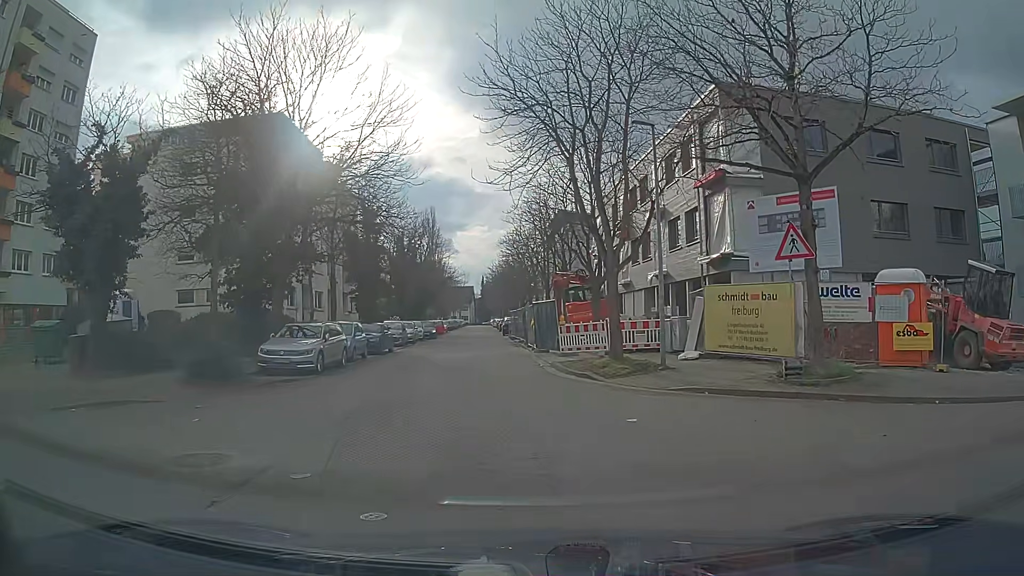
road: residential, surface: asphalt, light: Day
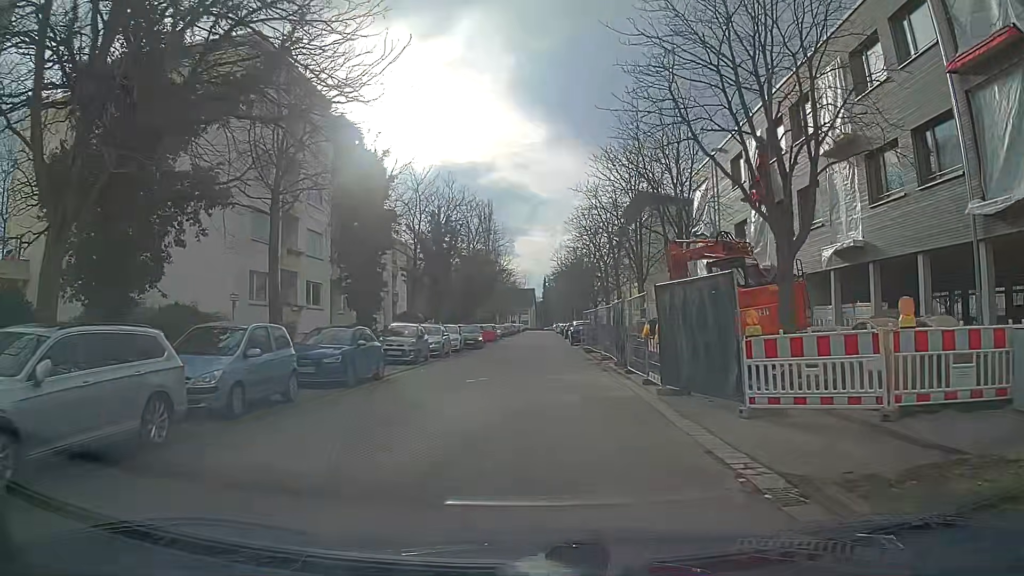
(-0.8, +15.1) m; -4°
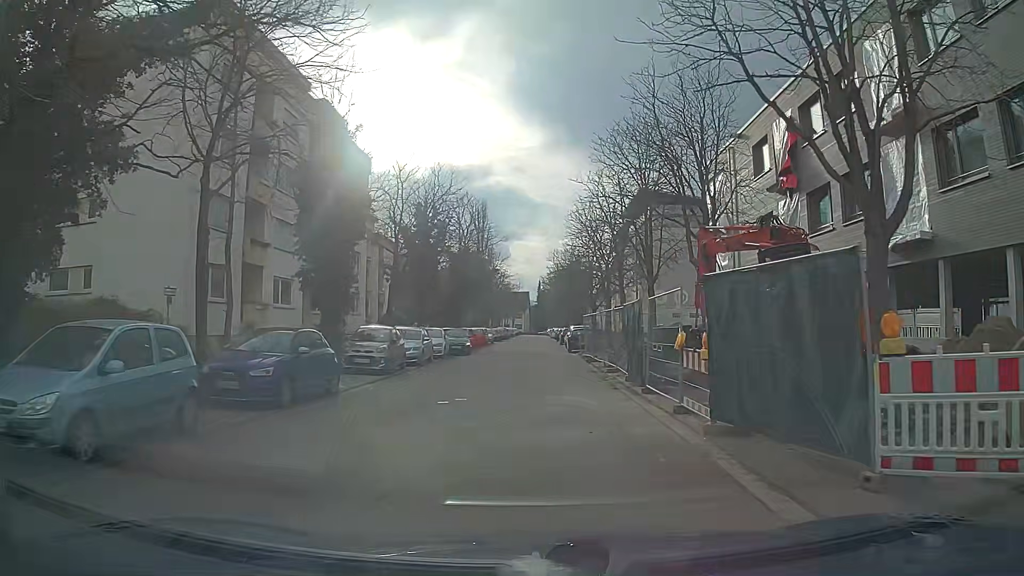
(0.0, +3.9) m; +1°
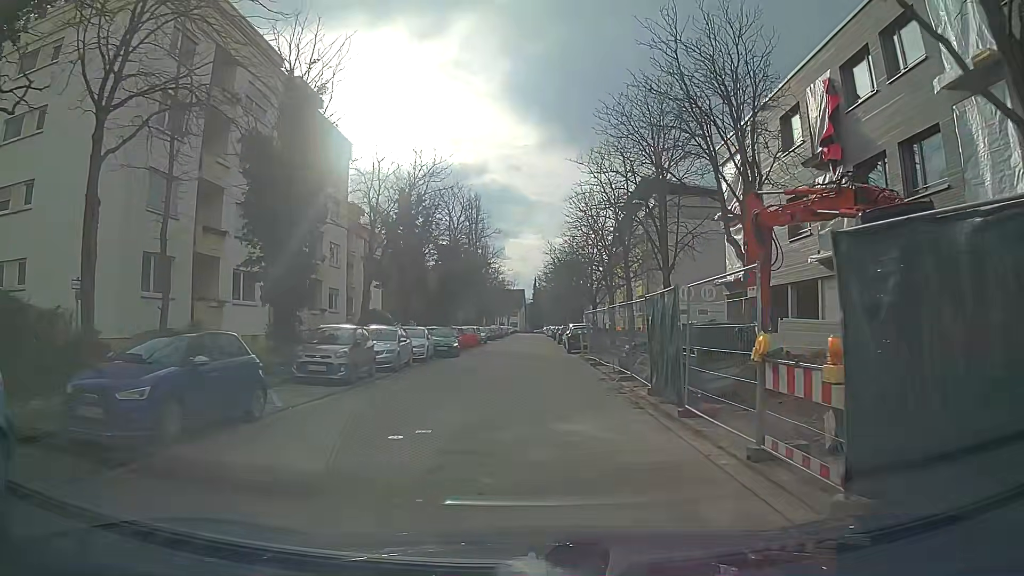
(0.0, +4.0) m; 0°
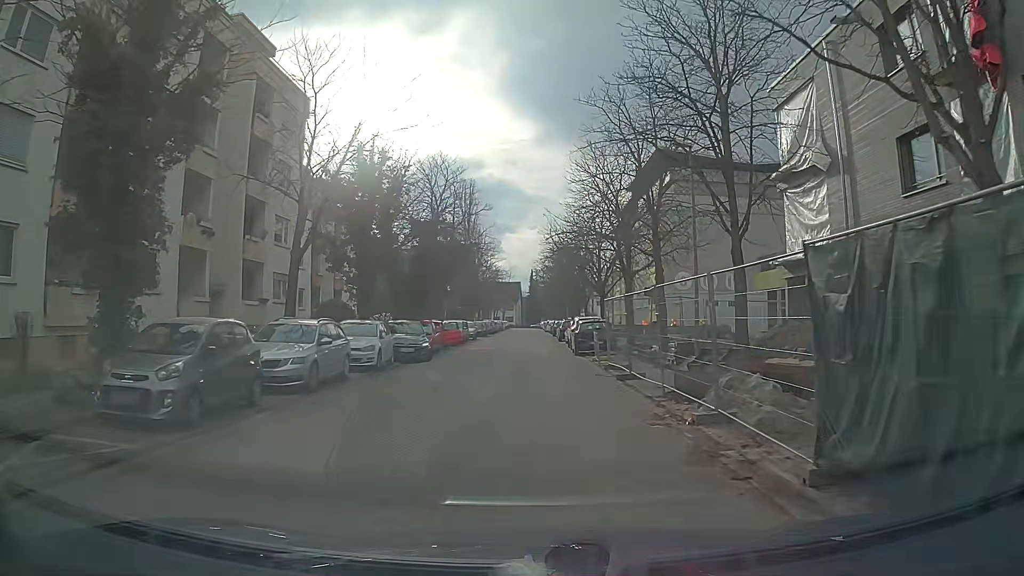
(0.0, +8.4) m; -1°
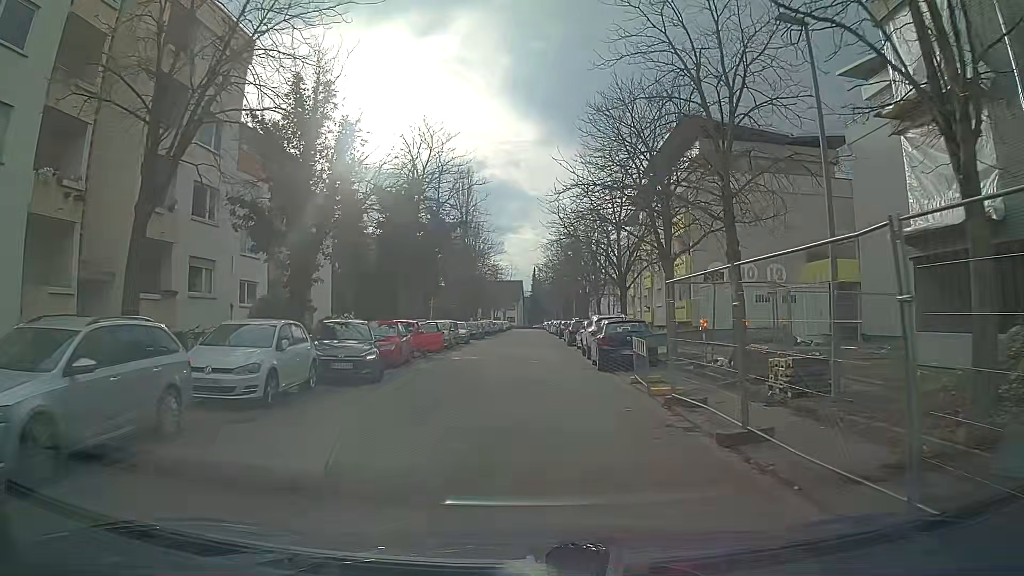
(0.0, +8.6) m; 0°
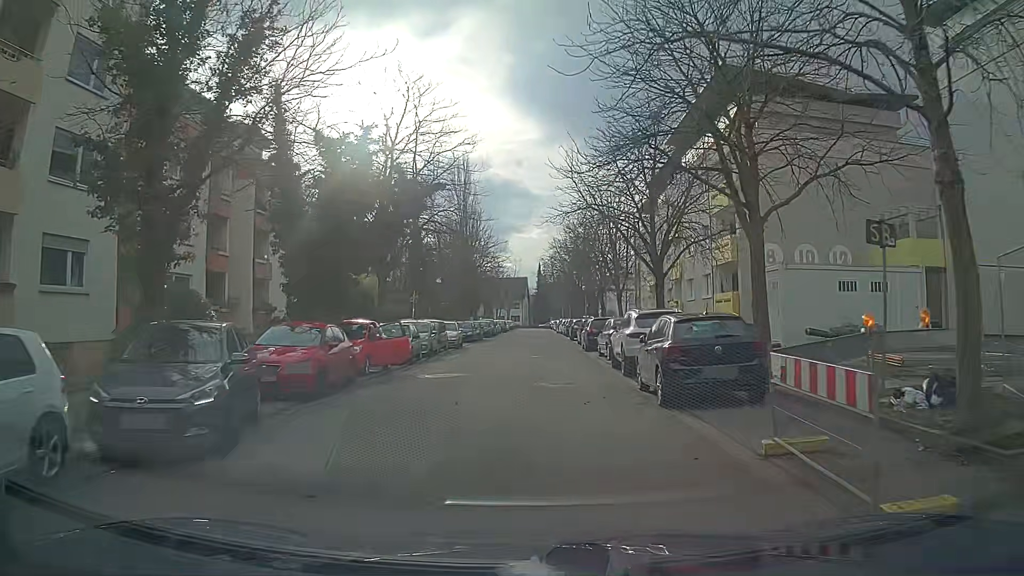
(0.0, +8.6) m; 0°
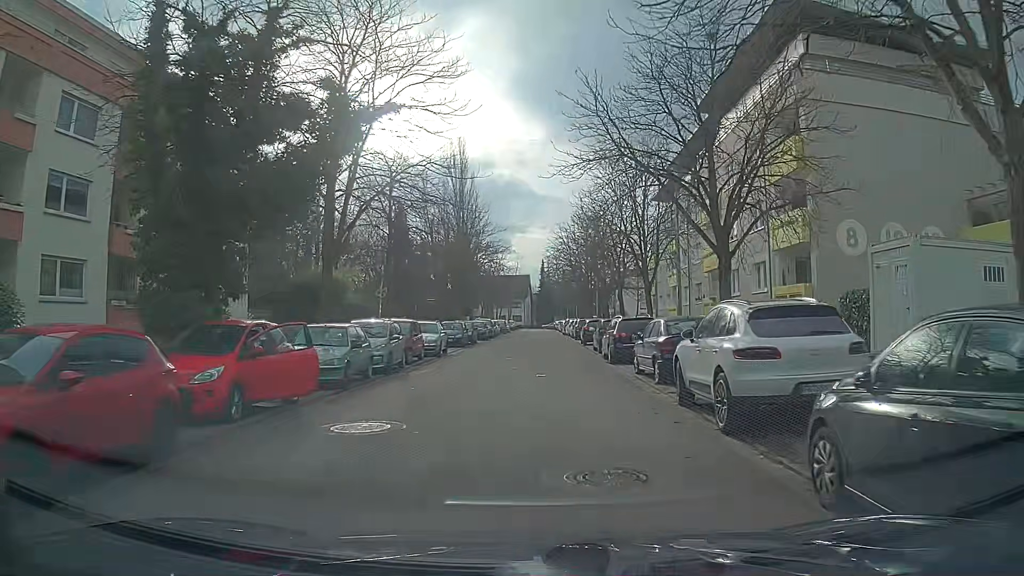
(+0.2, +8.5) m; +2°
